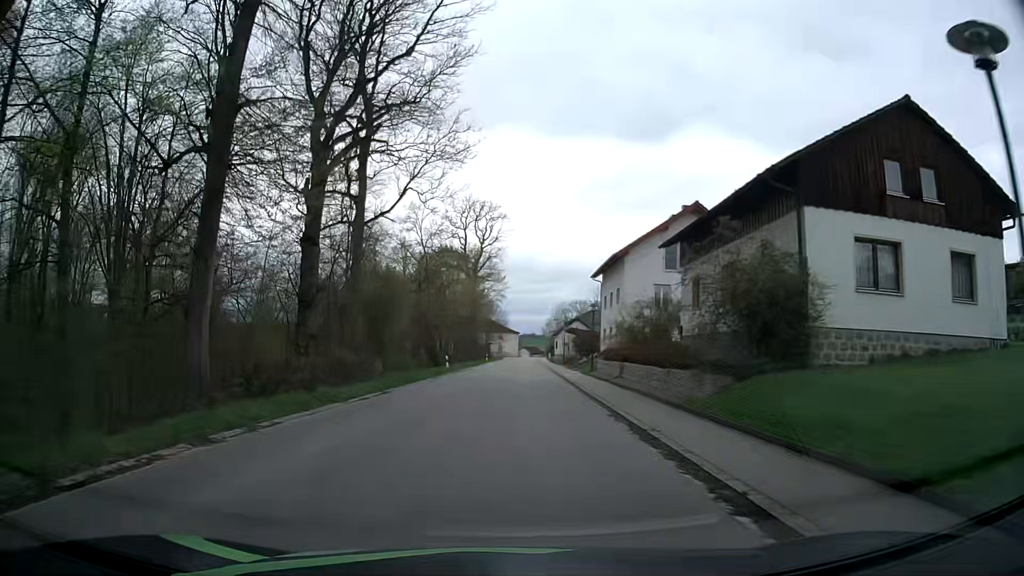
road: tertiary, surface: asphalt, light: Day
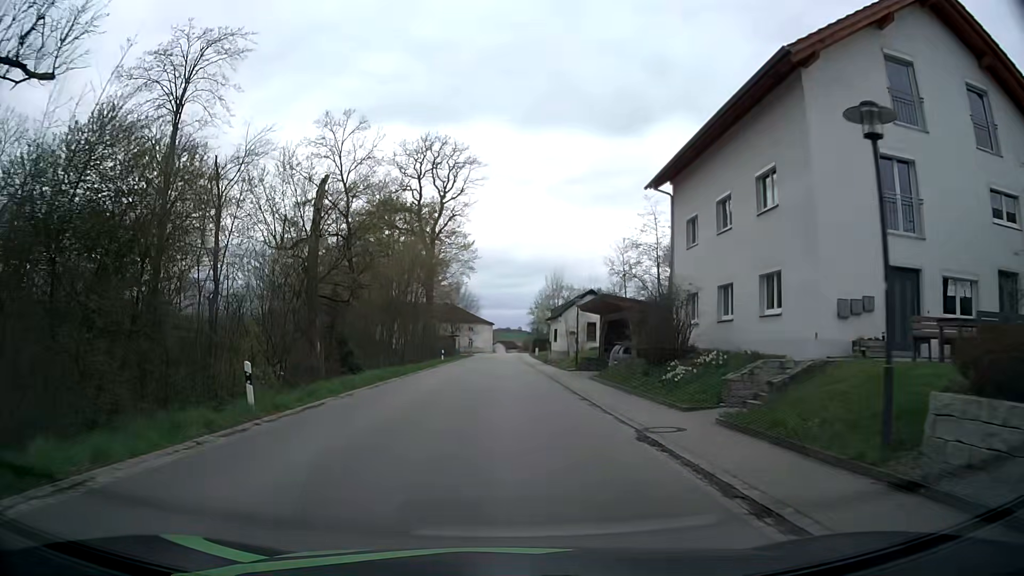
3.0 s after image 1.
(+0.7, +32.6) m; +2°
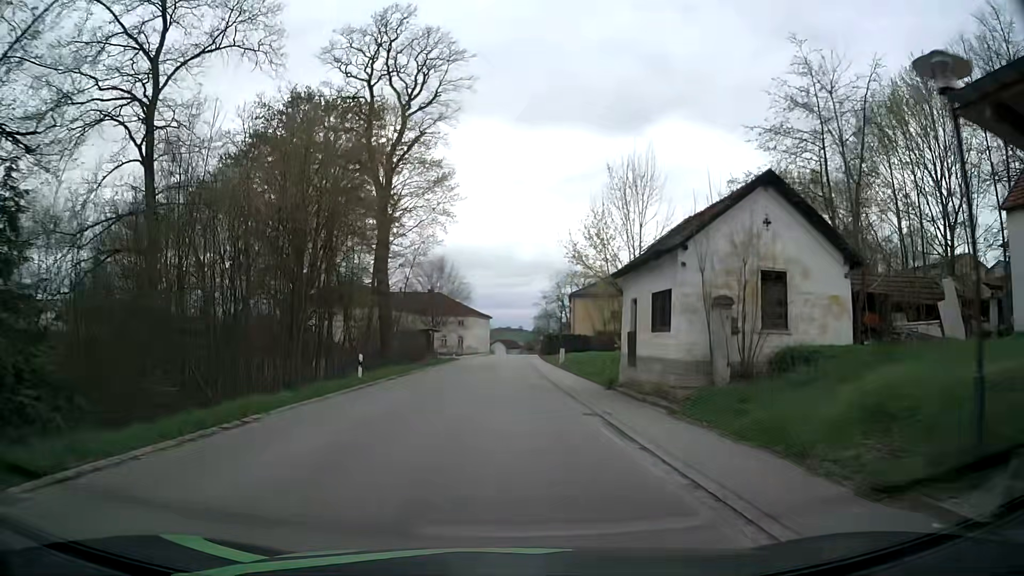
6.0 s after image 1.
(-0.1, +33.2) m; 0°
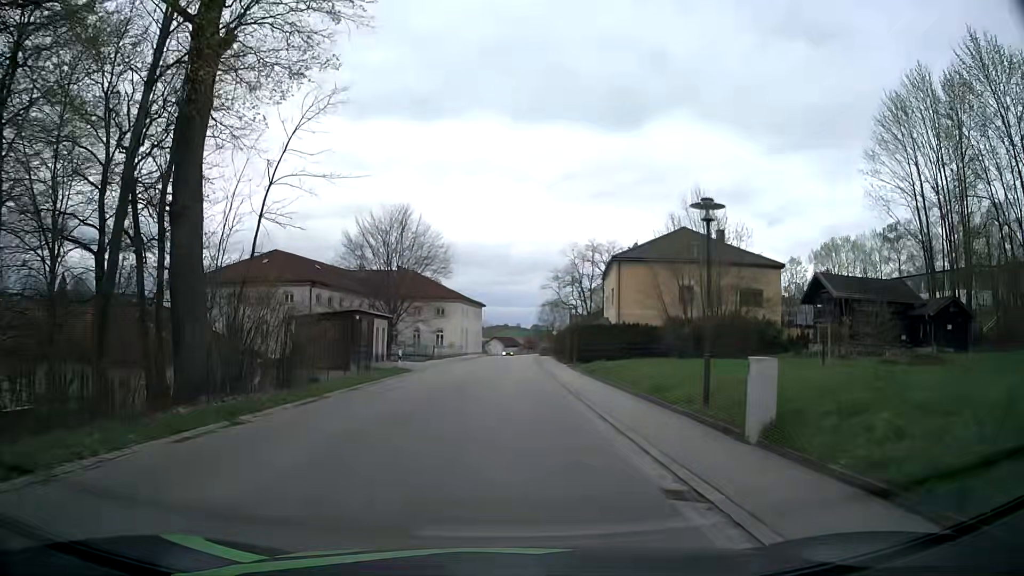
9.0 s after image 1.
(0.0, +33.3) m; 0°
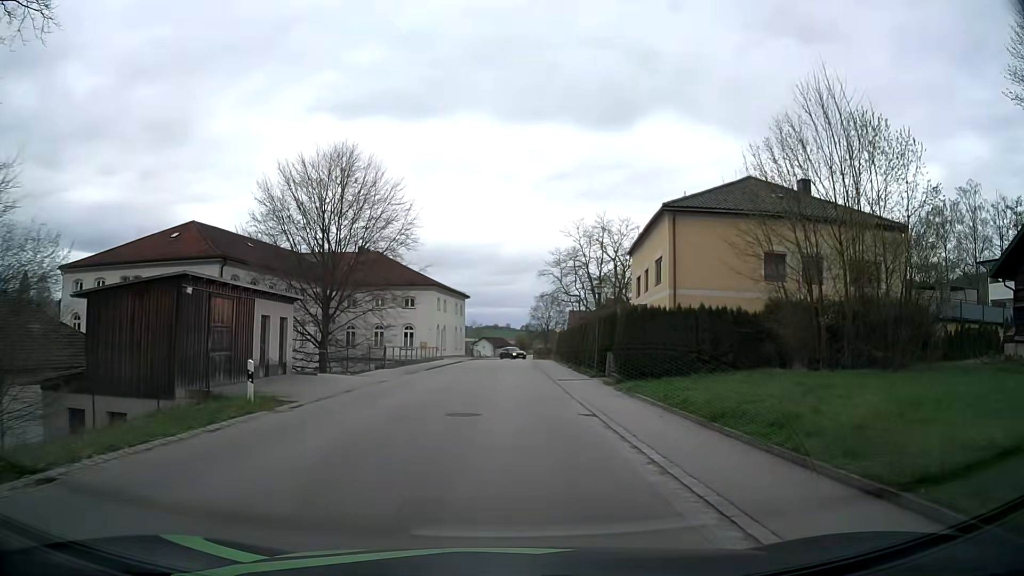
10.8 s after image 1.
(+0.1, +18.3) m; +1°
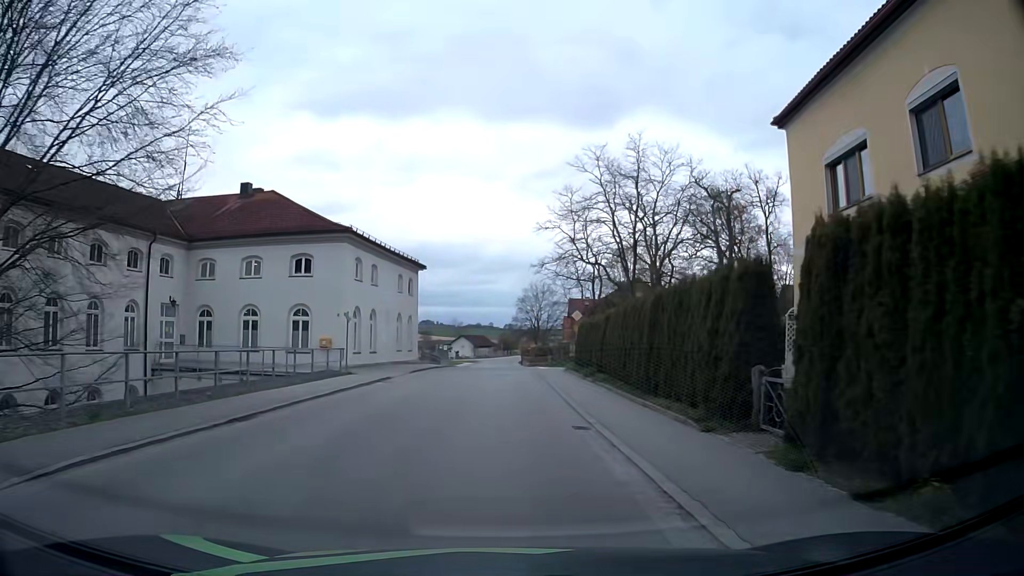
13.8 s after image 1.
(+0.4, +28.7) m; +2°
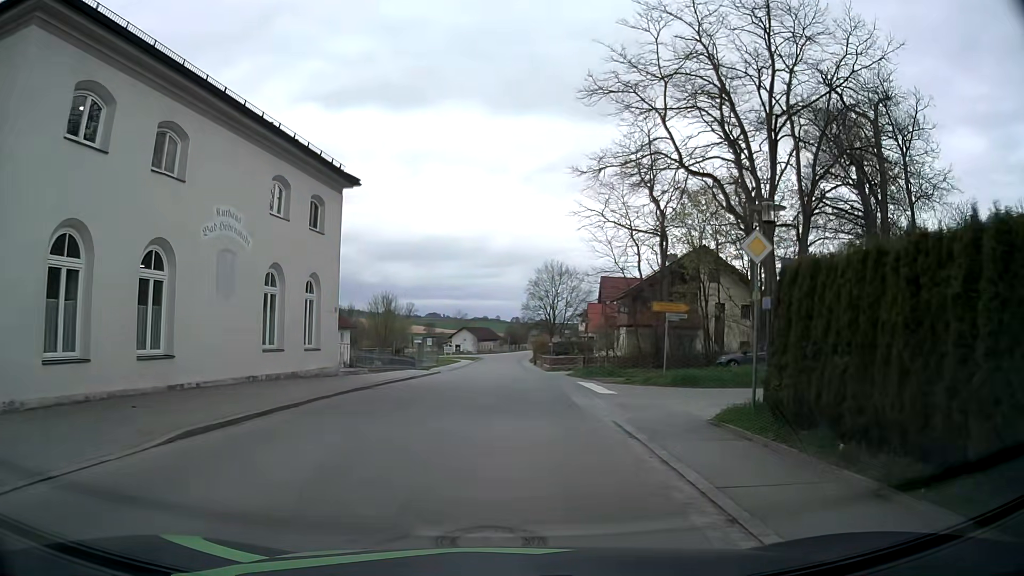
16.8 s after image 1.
(-0.2, +24.1) m; -1°
